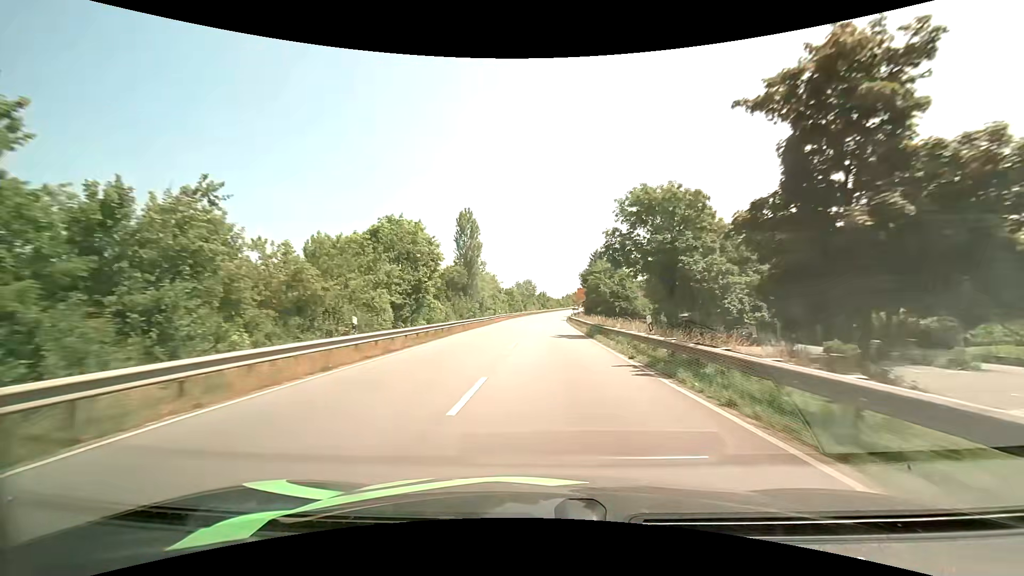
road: primary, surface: asphalt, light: Day
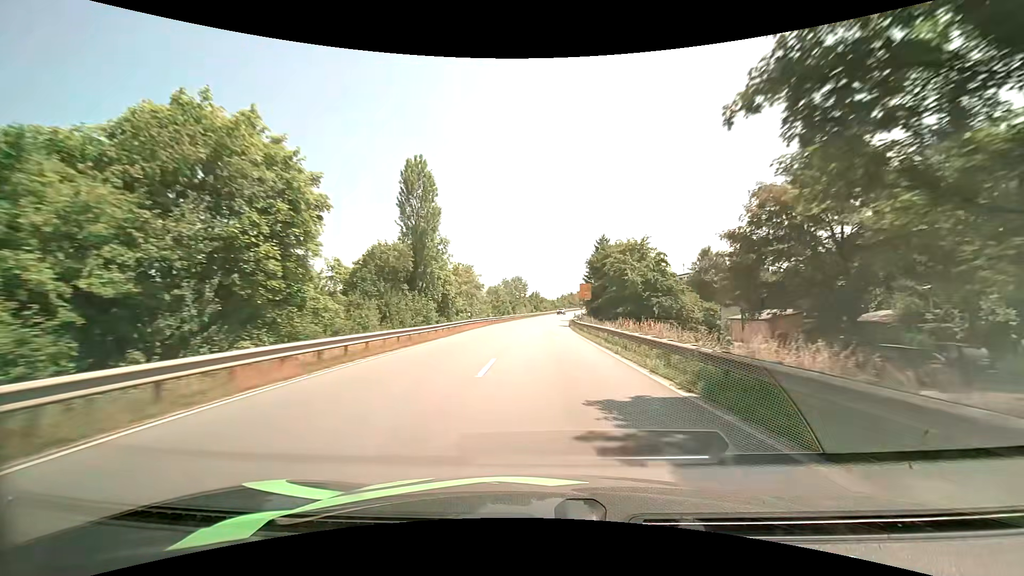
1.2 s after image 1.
(+0.1, +22.5) m; +1°
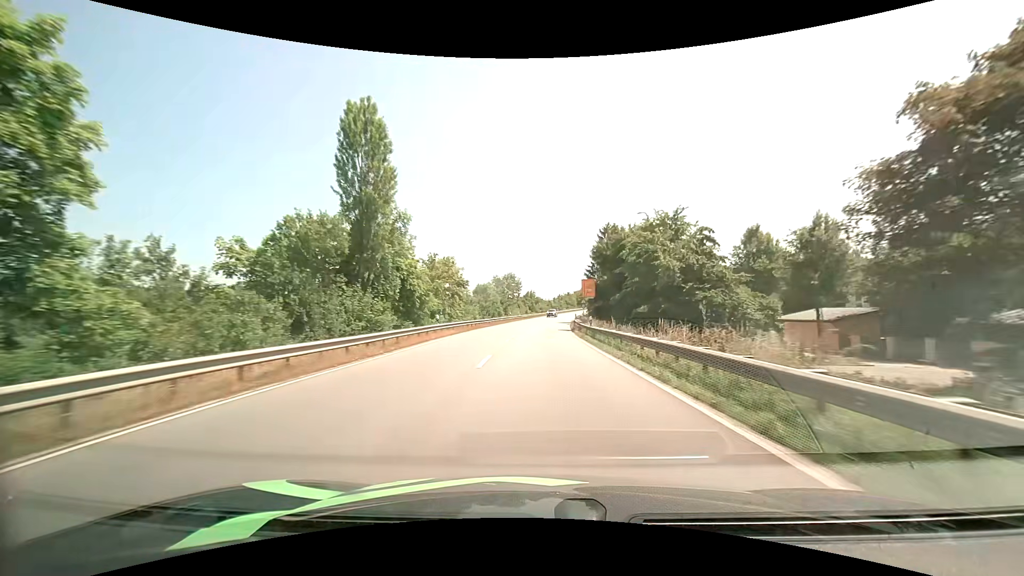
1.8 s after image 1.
(0.0, +11.4) m; 0°
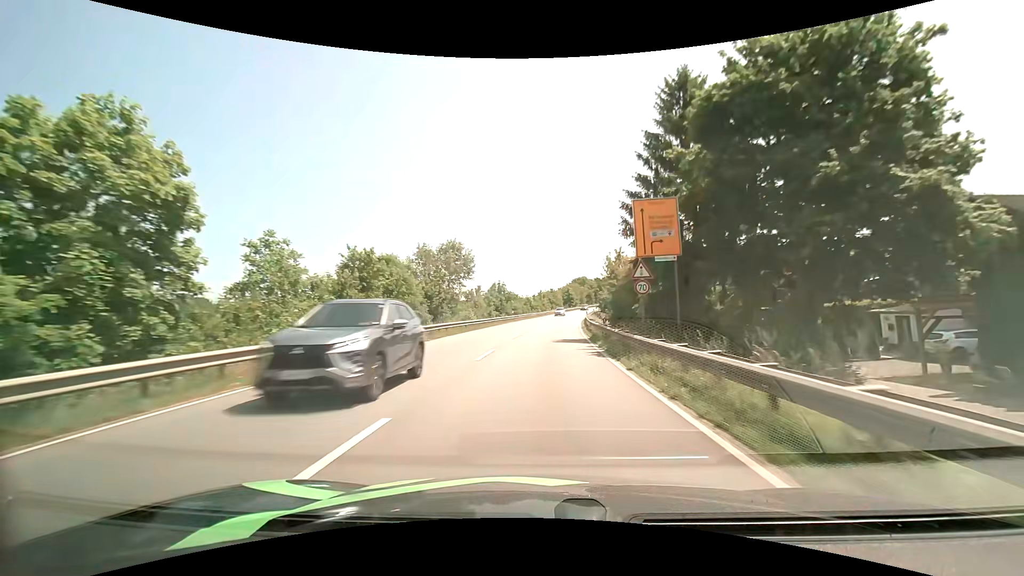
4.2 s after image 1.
(+1.0, +46.1) m; +2°
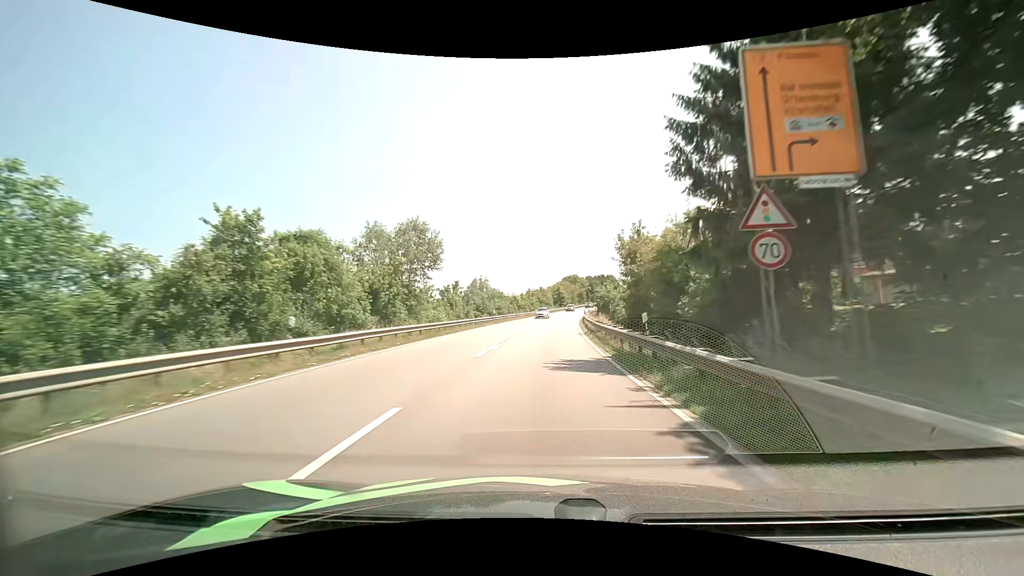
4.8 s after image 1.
(+0.2, +11.5) m; +2°
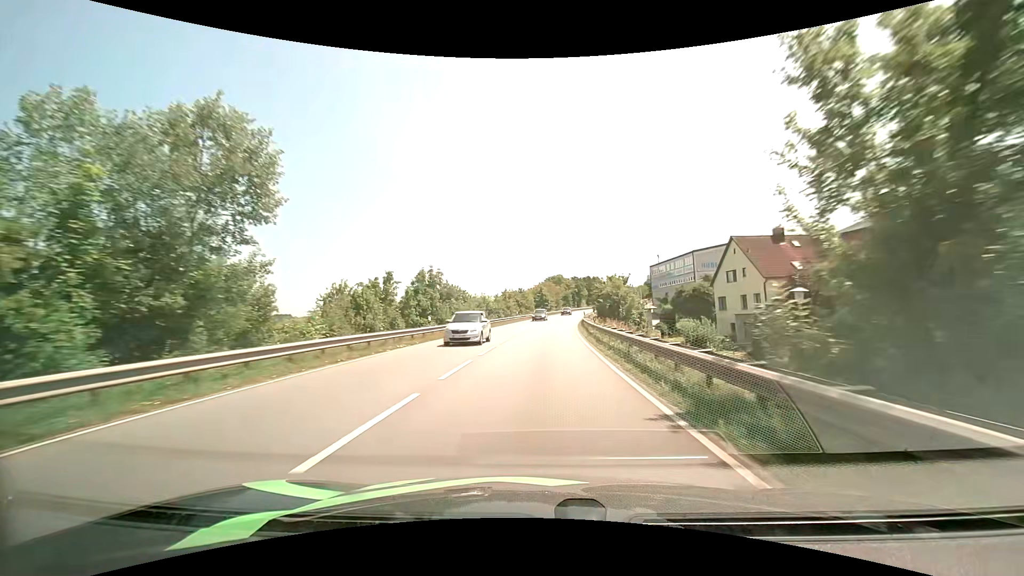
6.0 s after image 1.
(+0.5, +23.0) m; +2°
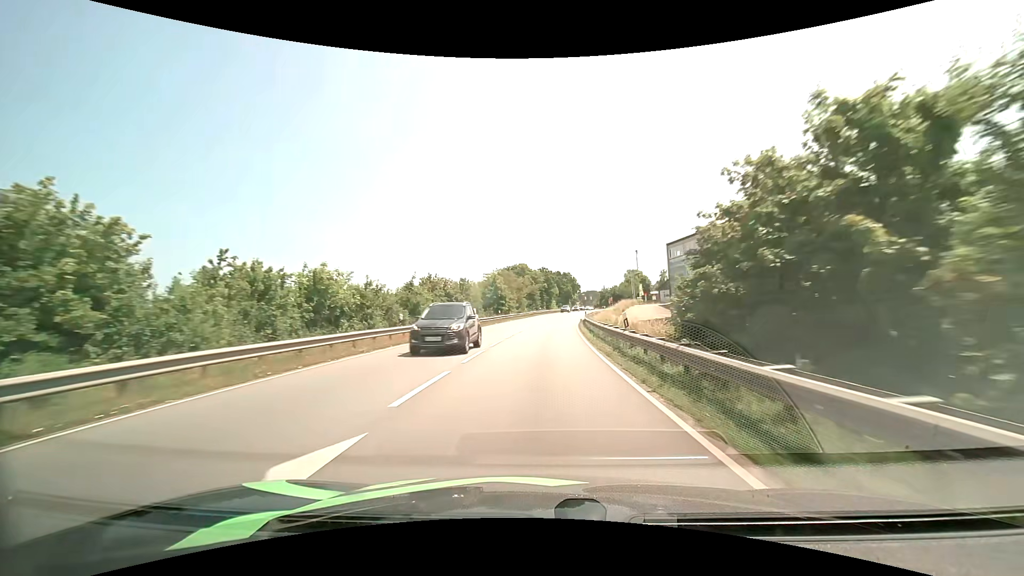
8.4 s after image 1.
(+1.4, +45.0) m; +4°
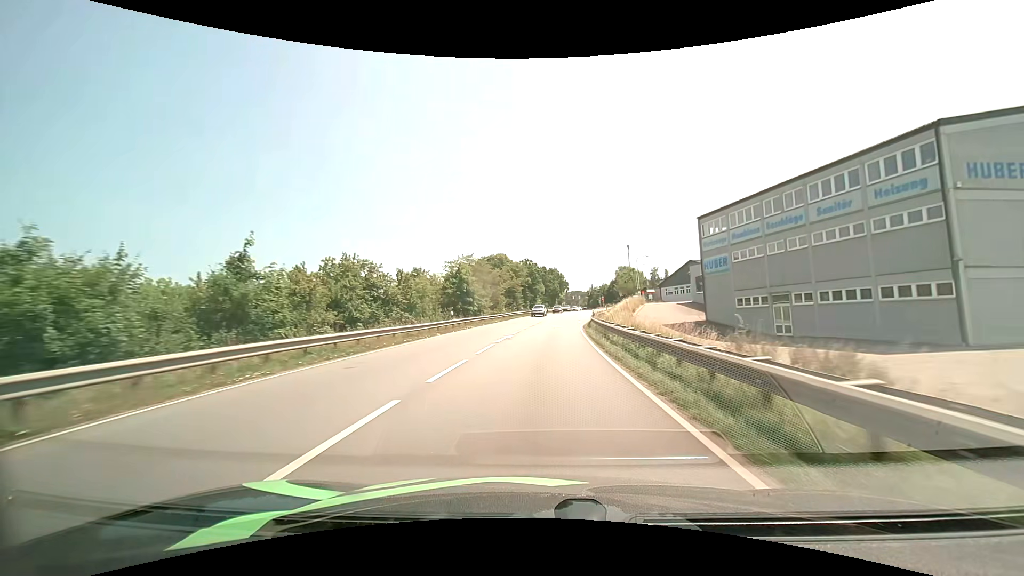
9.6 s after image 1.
(+0.4, +21.5) m; +2°
(0, +10) (0, +20) (+1, +30) (+1, +40) (+2, +50) (+3, +60) (+4, +70) (+5, +80) (+7, +90) (+8, +99) m
